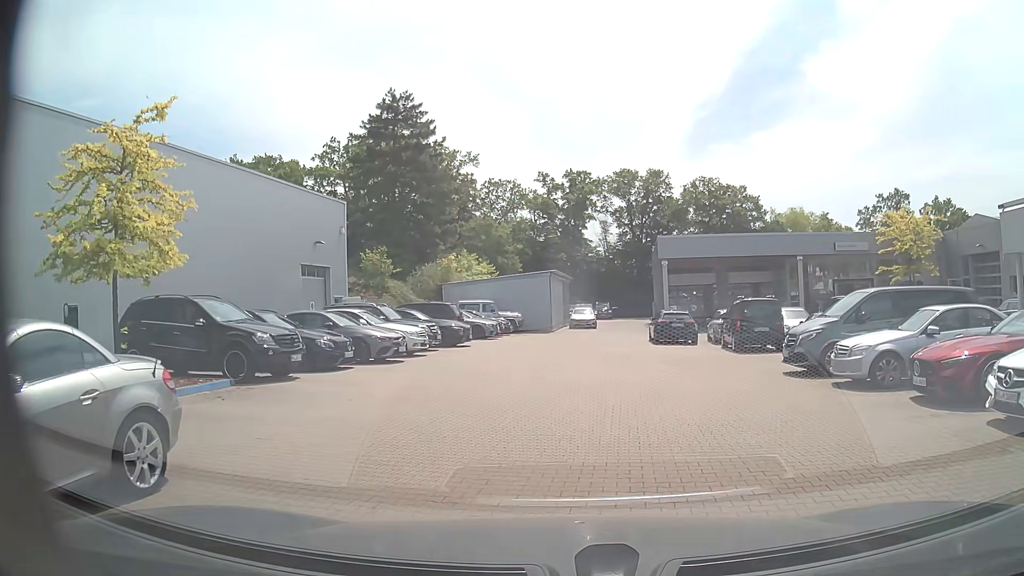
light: Day
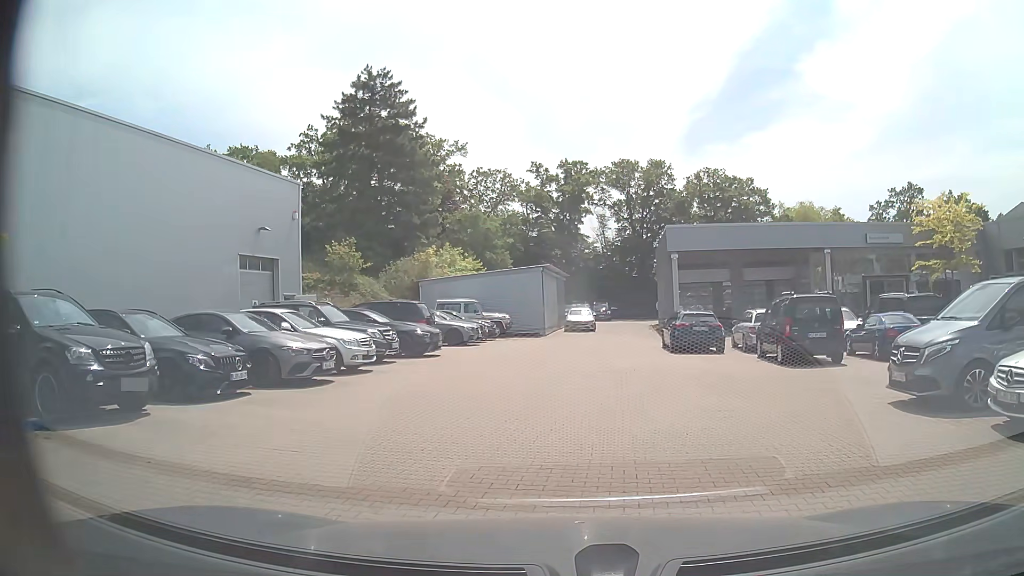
(+0.1, +5.5) m; 0°
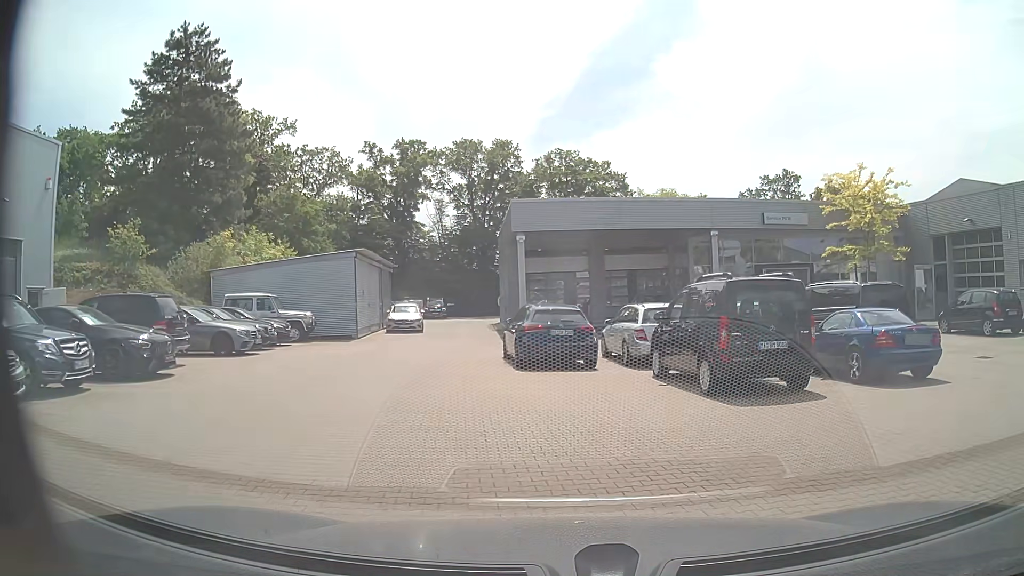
(+0.8, +7.4) m; +13°
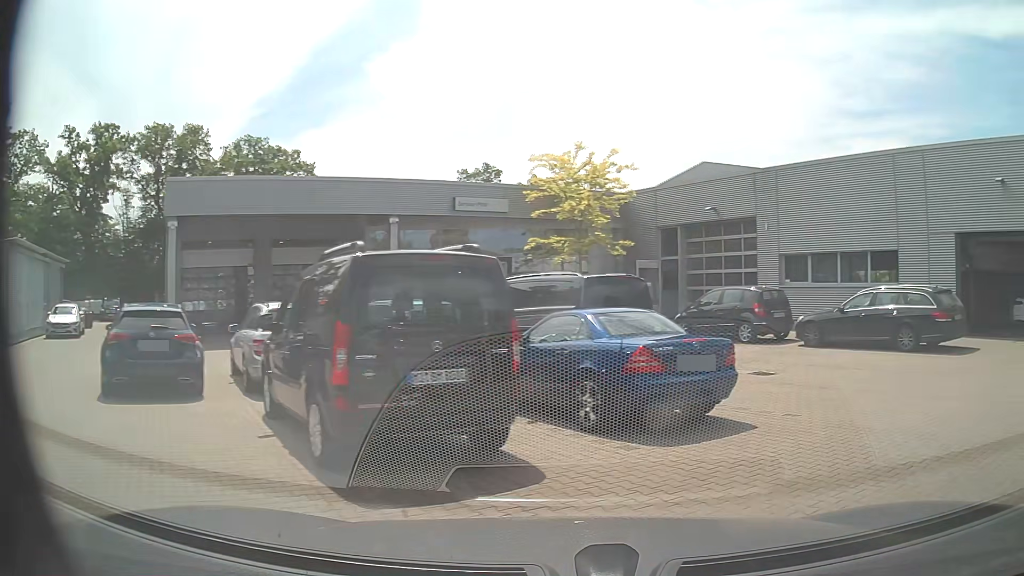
(+0.8, +4.8) m; +23°
